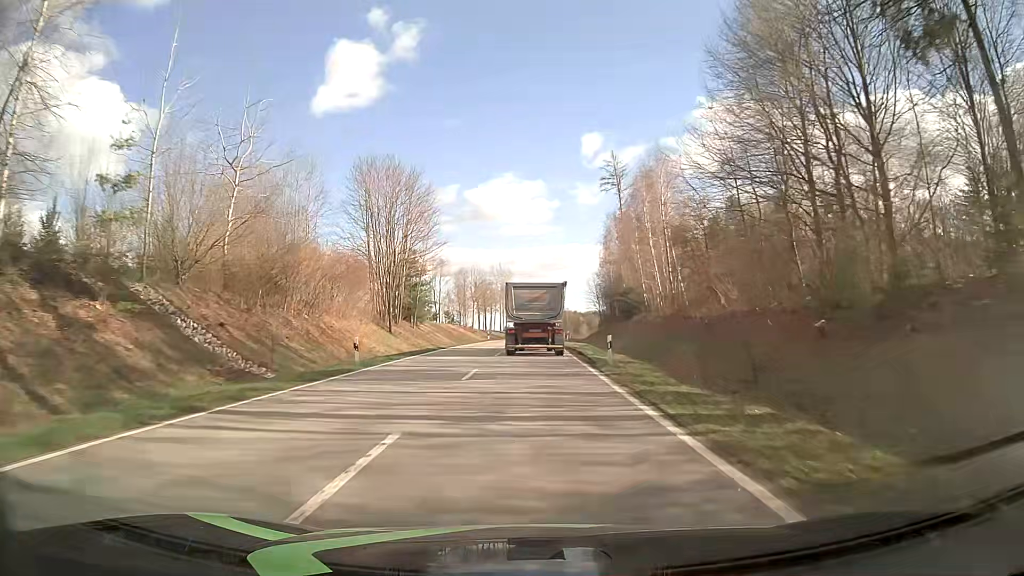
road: tertiary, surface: asphalt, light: Day
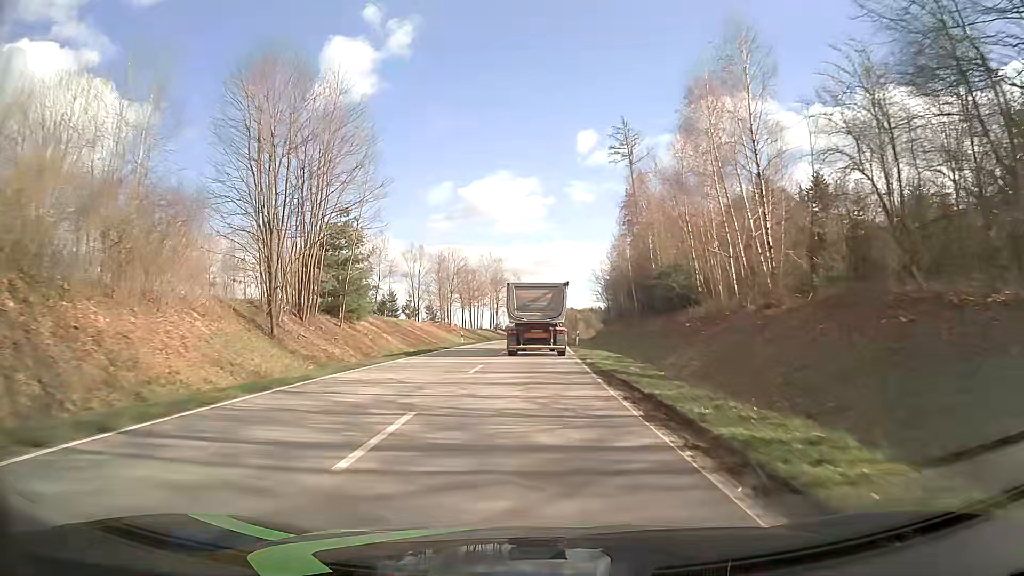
(0.0, +22.4) m; 0°
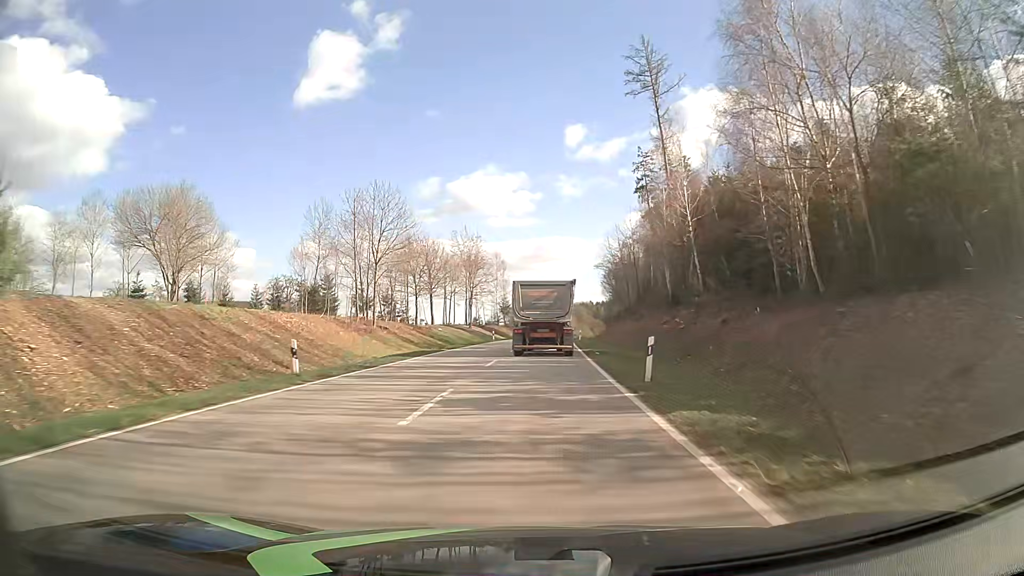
(+0.2, +33.9) m; 0°
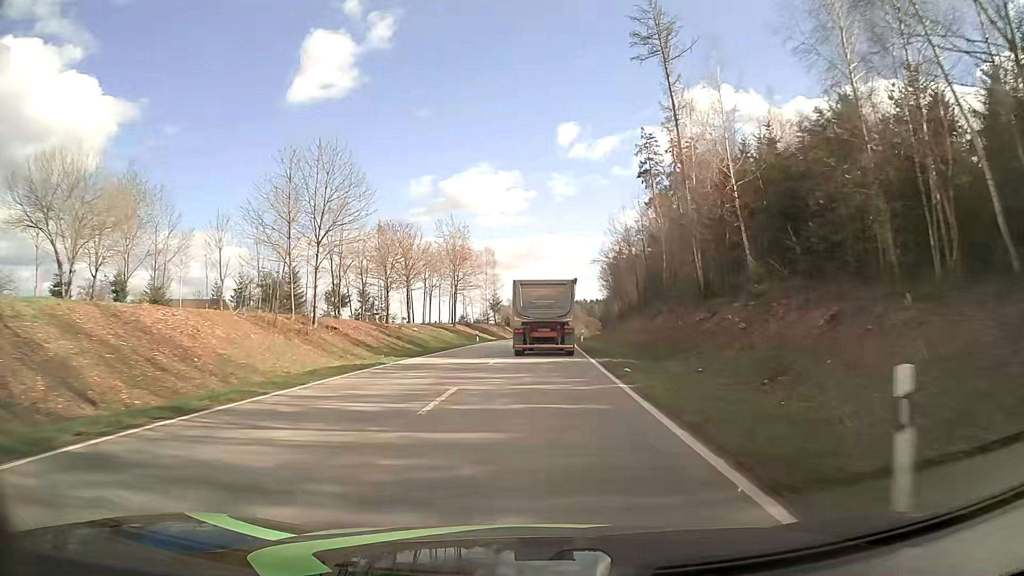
(+0.2, +11.4) m; +1°
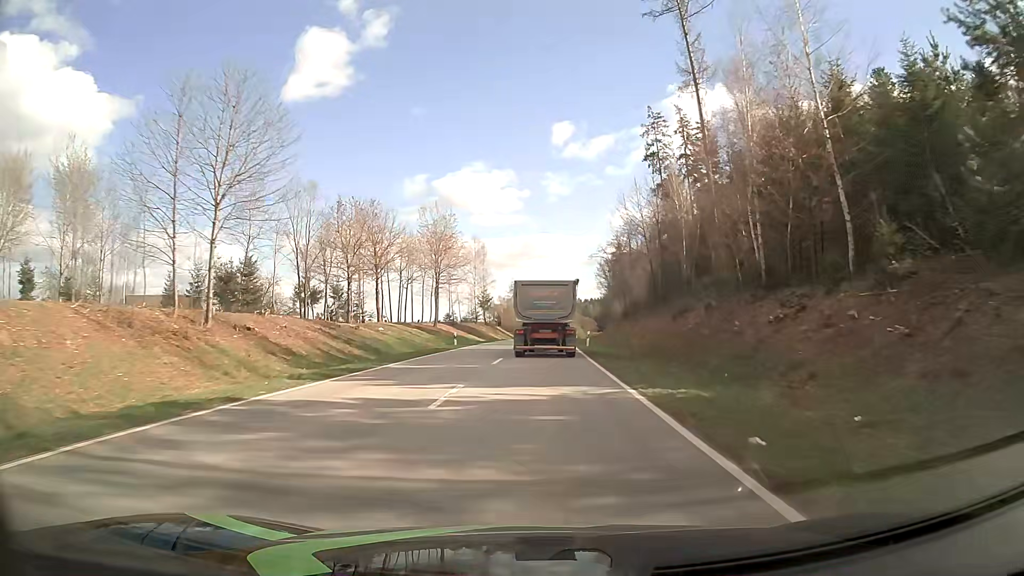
(+0.1, +11.4) m; +1°
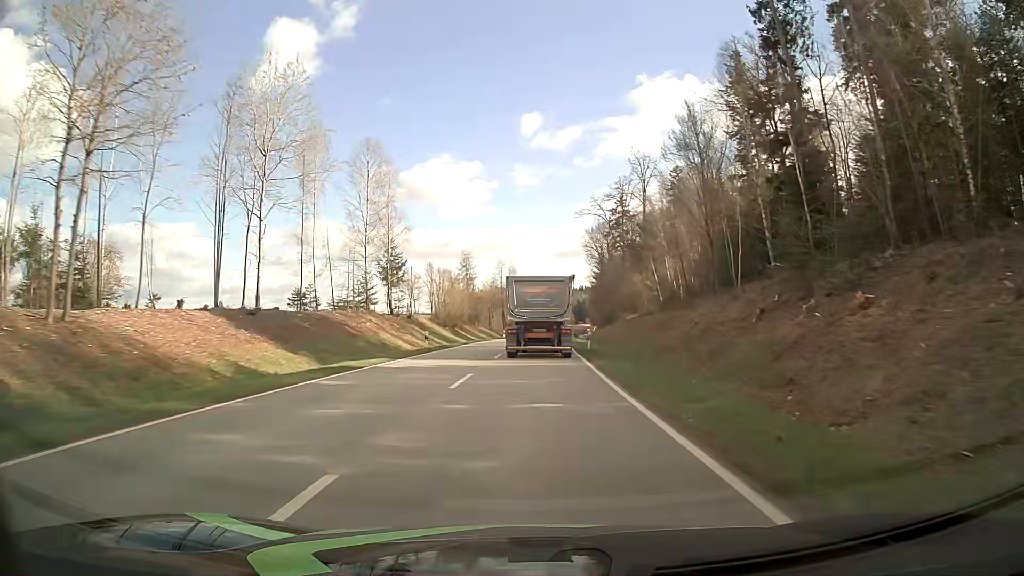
(+1.4, +57.8) m; +3°
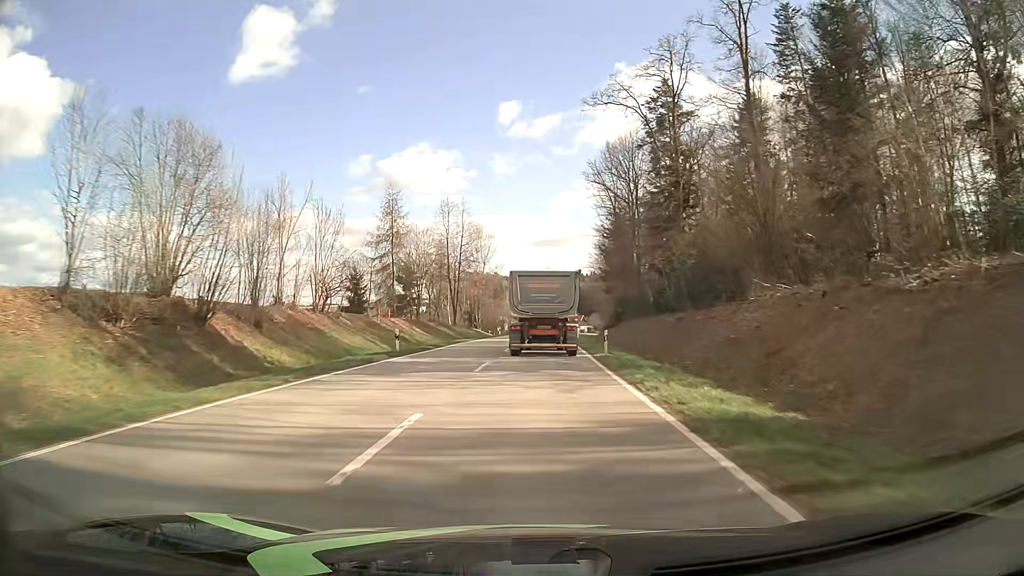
(+0.9, +57.5) m; +2°
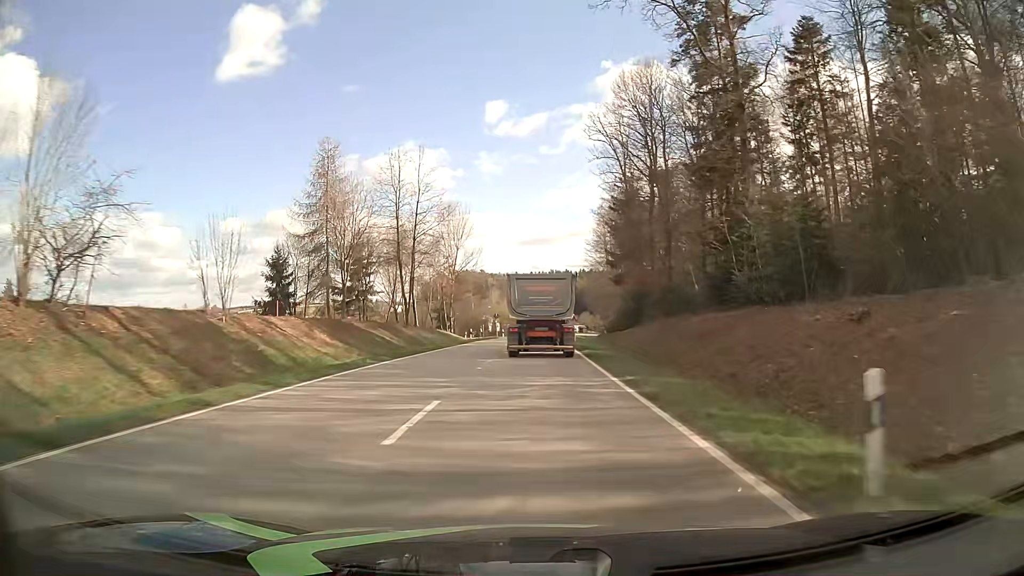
(+0.2, +22.1) m; +1°
(0, +10) (0, +20) (0, +30) (+1, +40) (+1, +50) (+1, +60) (+2, +70) (+2, +80) (+3, +90) (+4, +100) m
